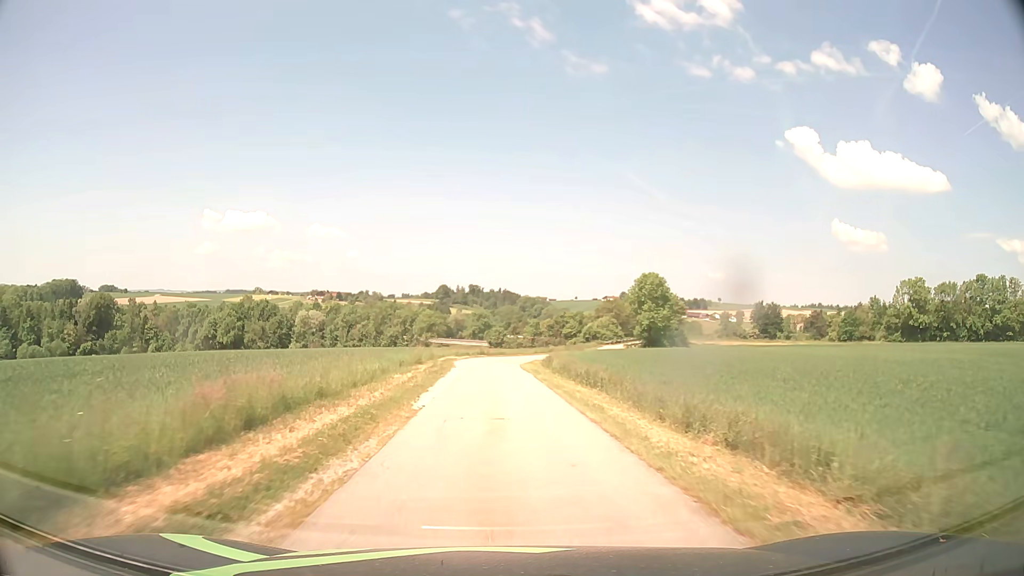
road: unclassified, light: Day
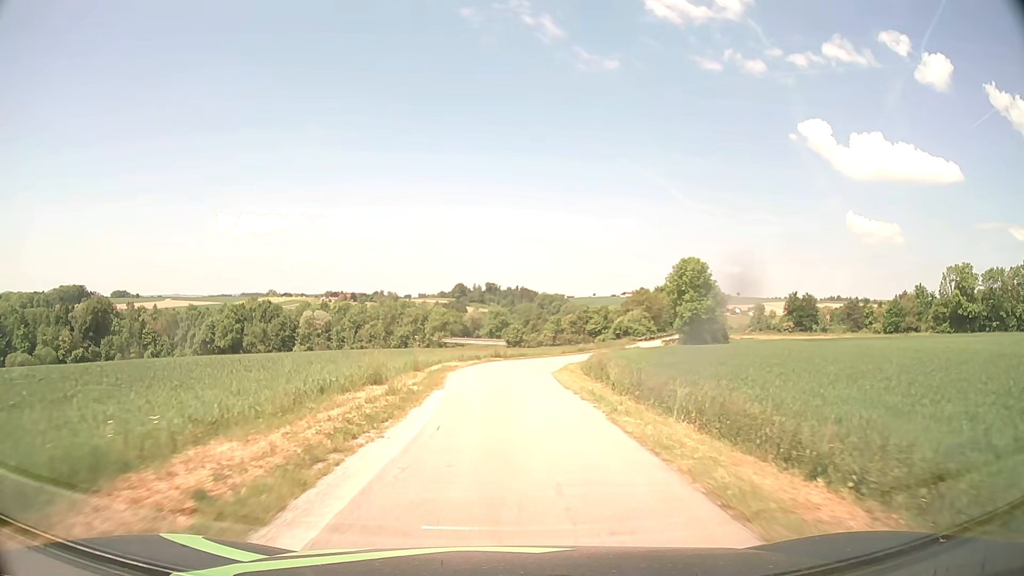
(-0.3, +16.1) m; -2°
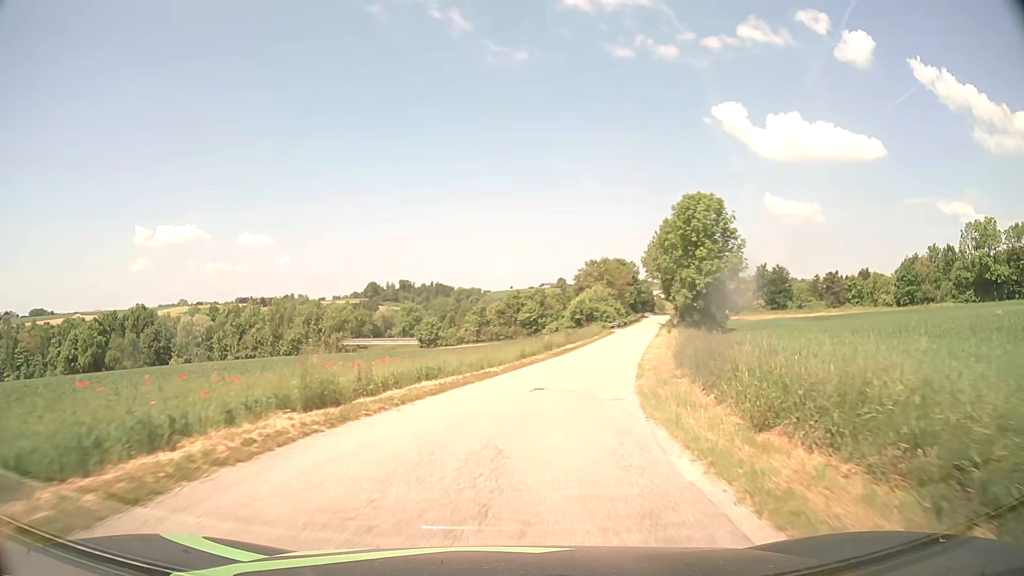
(+1.0, +39.2) m; +6°
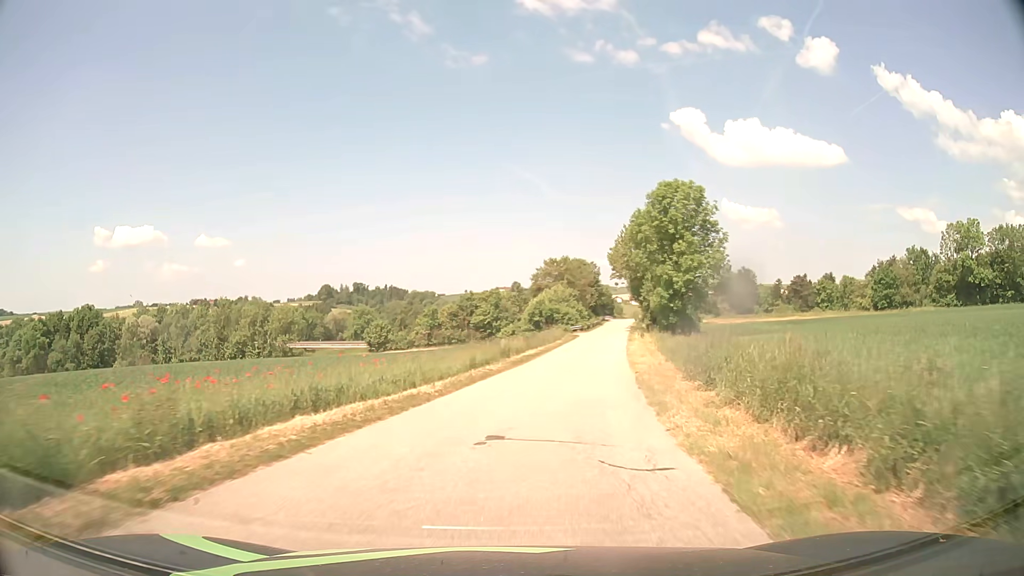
(+0.3, +7.7) m; +4°
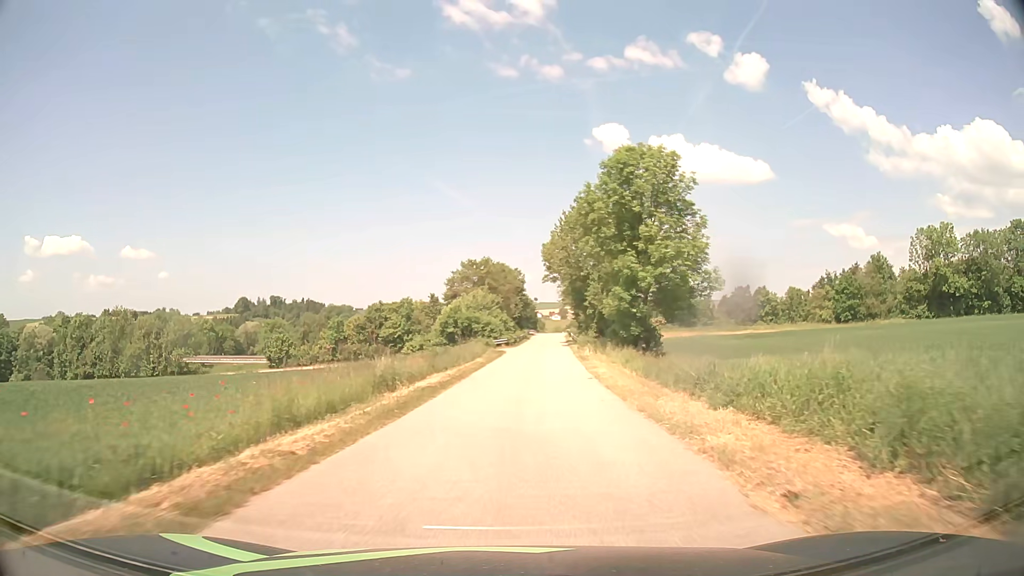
(+1.0, +15.4) m; +7°
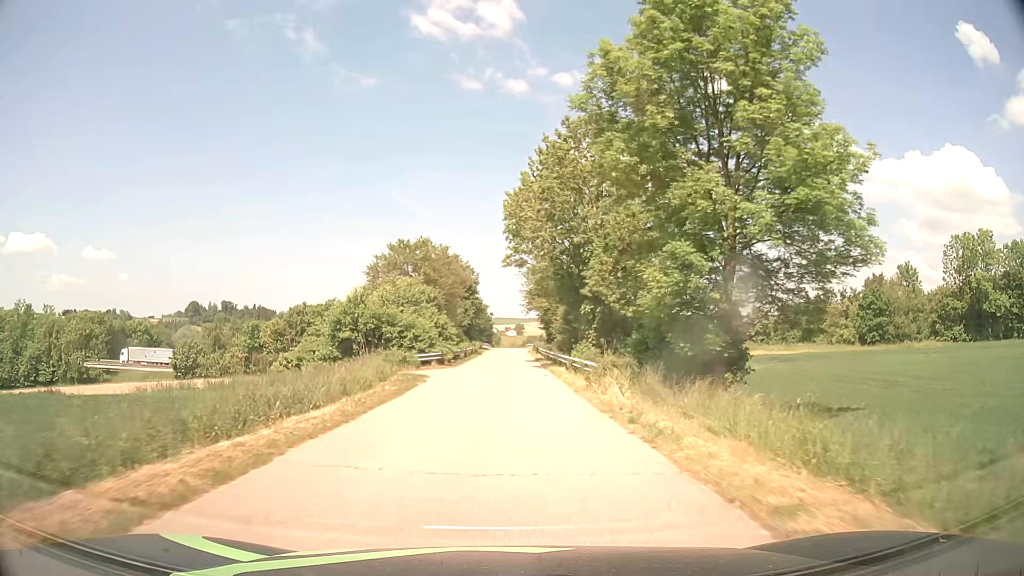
(+1.2, +24.0) m; +4°
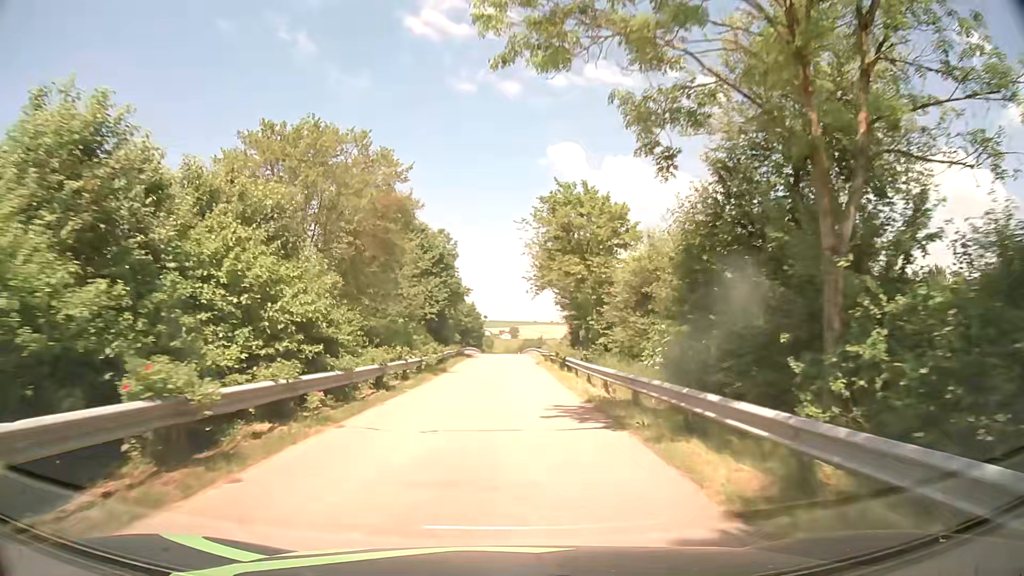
(+0.2, +33.1) m; 0°
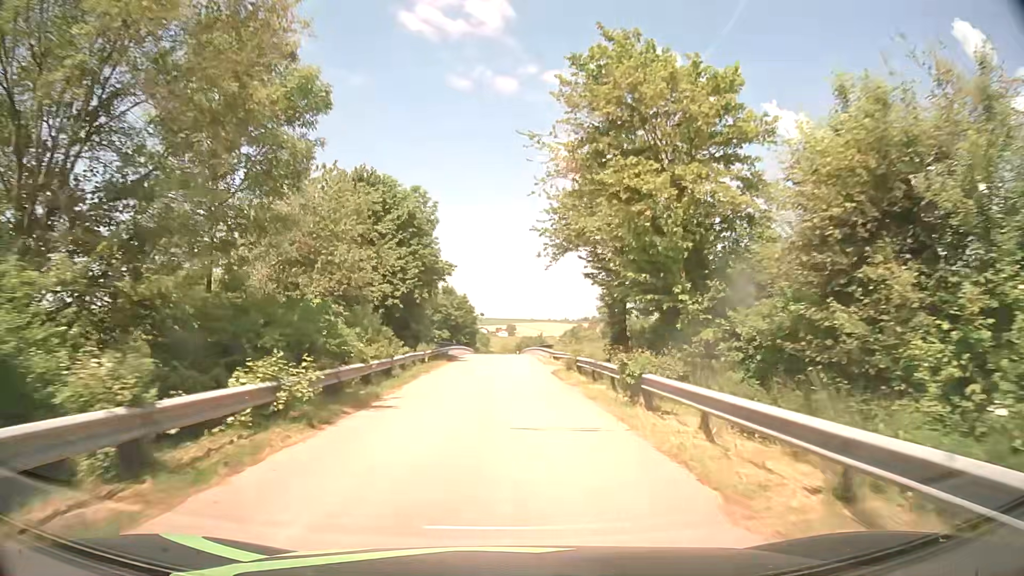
(0.0, +16.9) m; 0°
(0, +10) (0, +20) (0, +30) (0, +40) (0, +50) (0, +60) (0, +70) (0, +80) (0, +90) (0, +100) m
